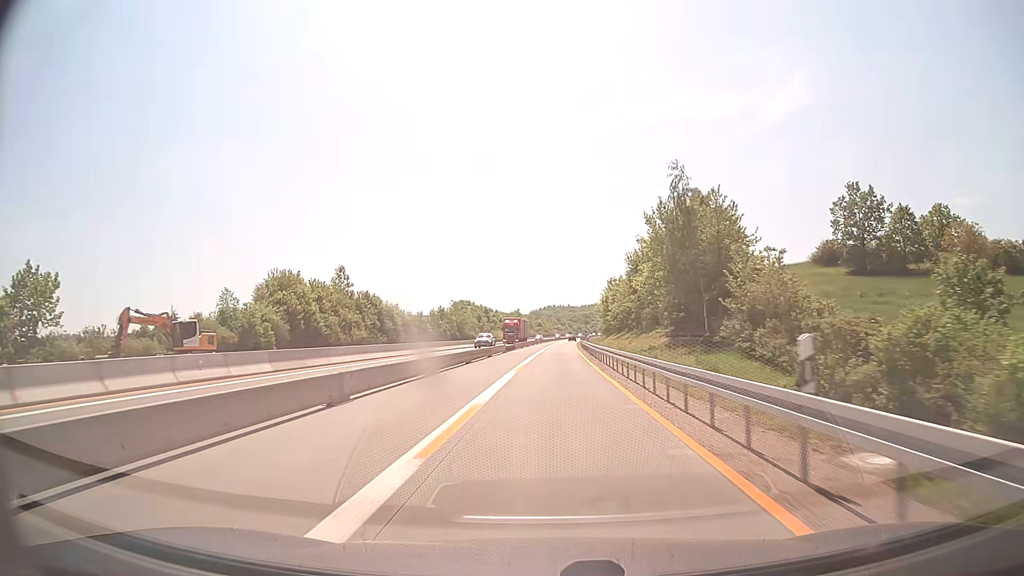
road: motorway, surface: concrete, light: Day
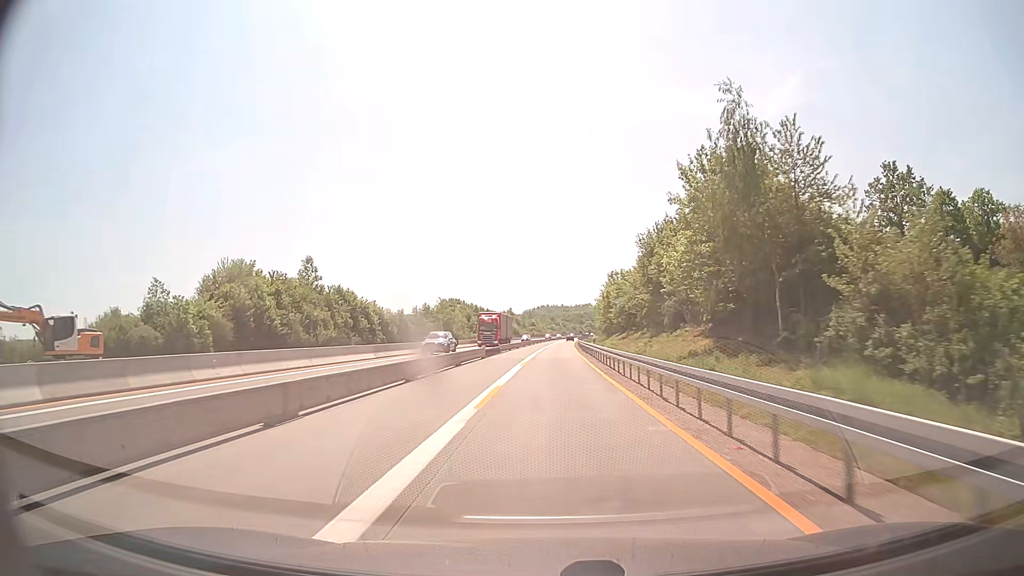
(0.0, +13.0) m; 0°
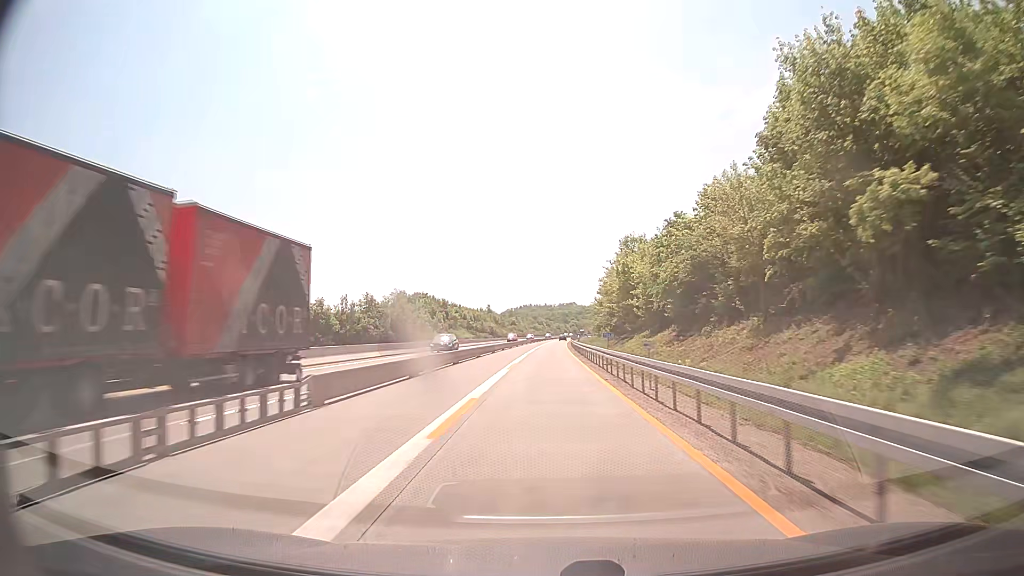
(+0.5, +39.0) m; +2°
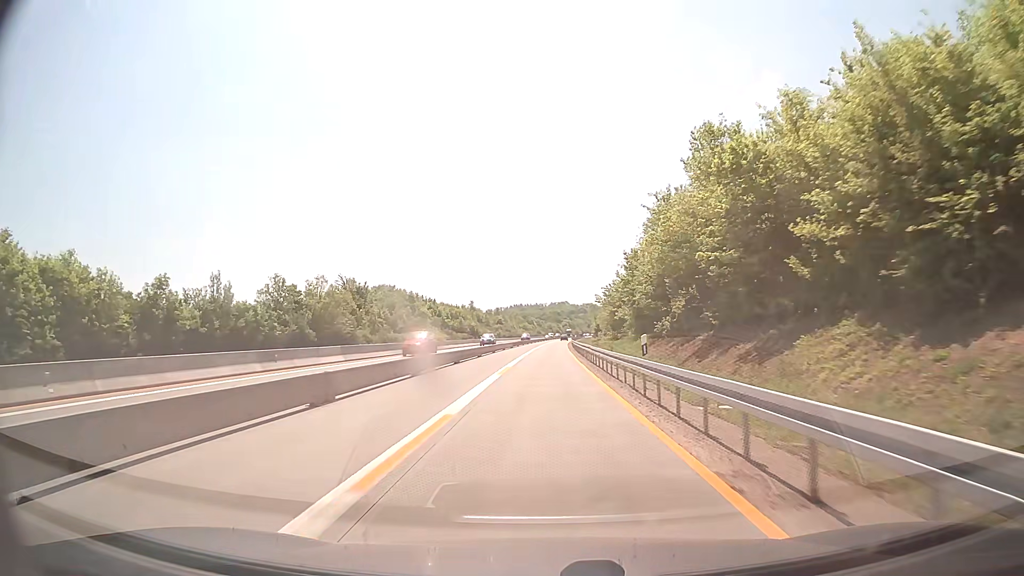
(+0.1, +39.0) m; +1°
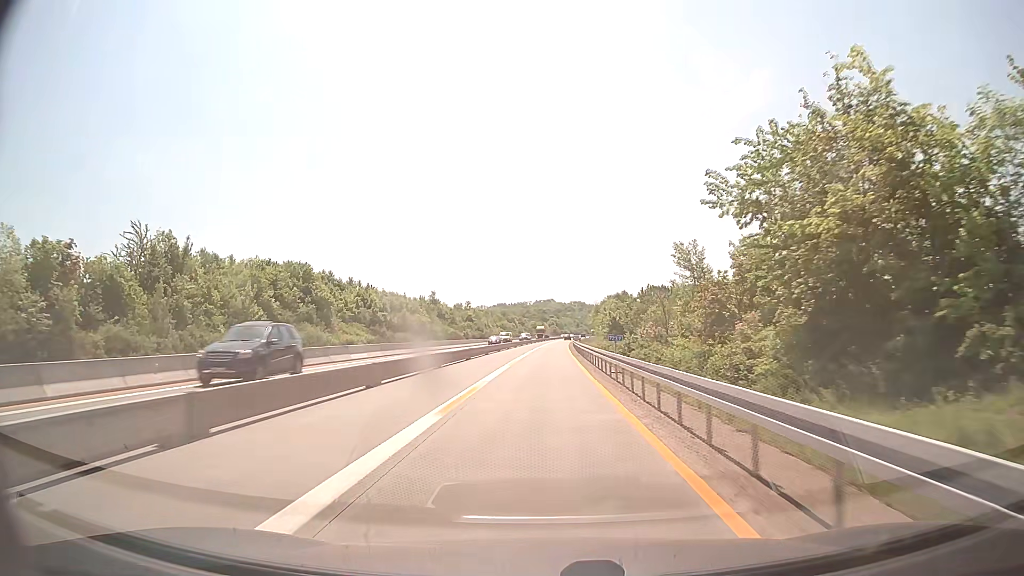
(+0.7, +65.1) m; +1°
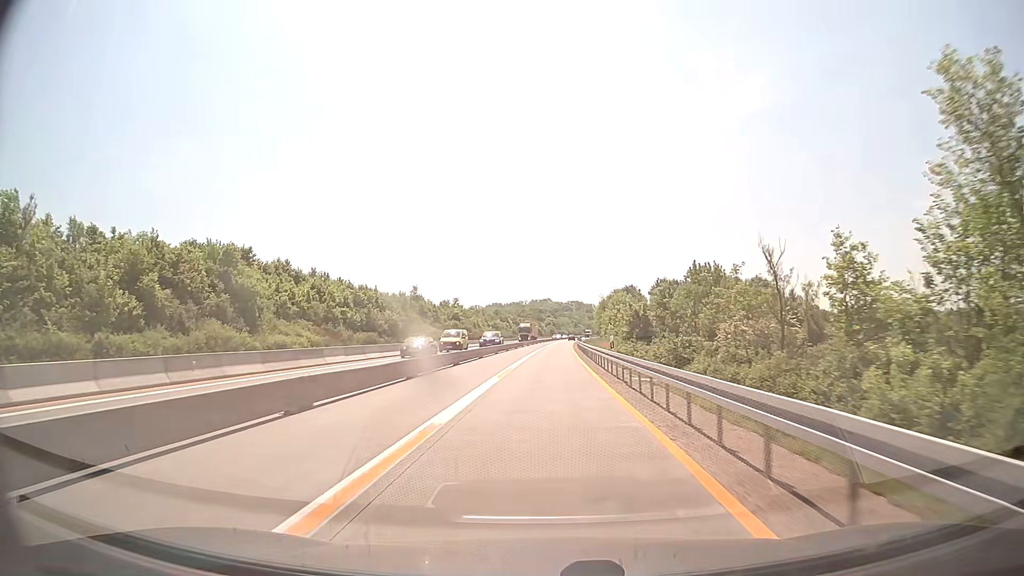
(0.0, +26.1) m; 0°
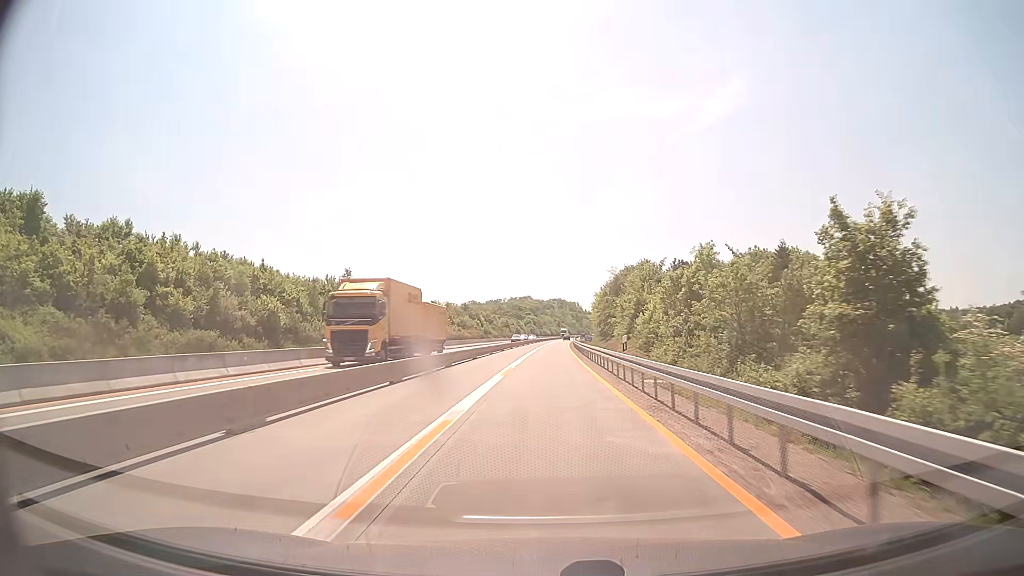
(+0.7, +52.2) m; +2°
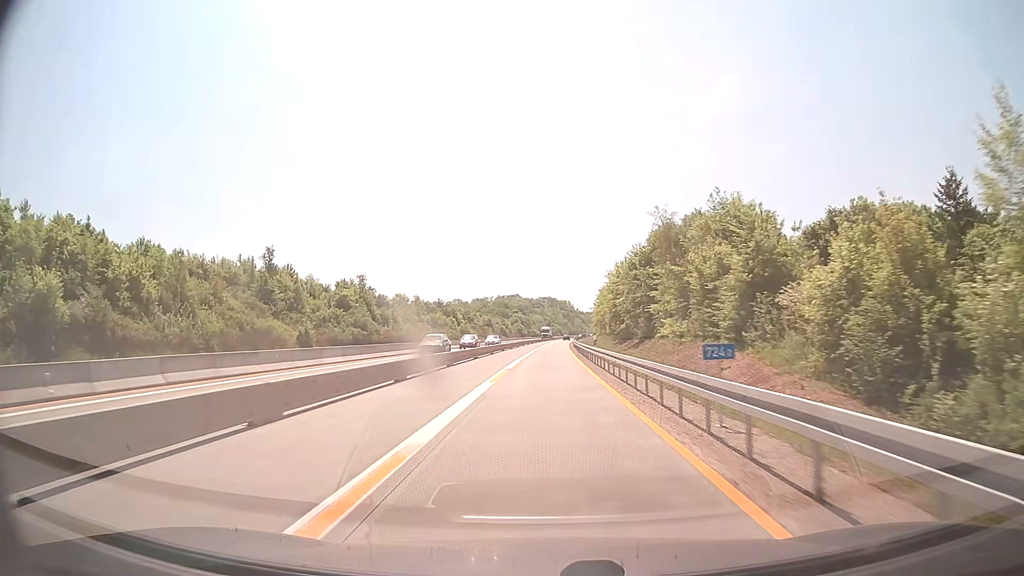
(+0.3, +39.2) m; +1°
(0, +10) (0, +20) (0, +30) (0, +40) (0, +50) (+1, +60) (+1, +70) (+1, +80) (+1, +90) (+2, +100) m
